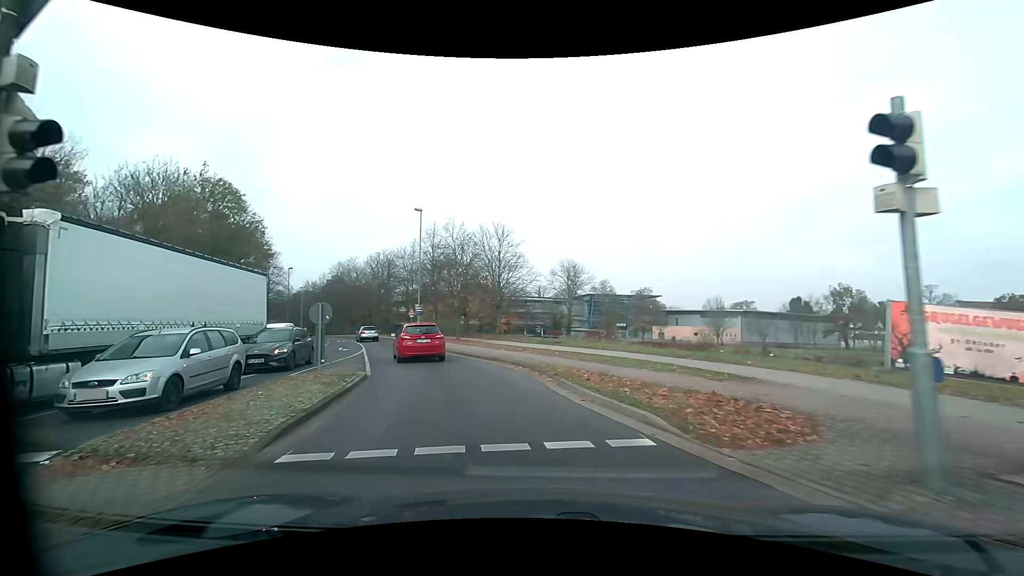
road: residential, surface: asphalt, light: Day
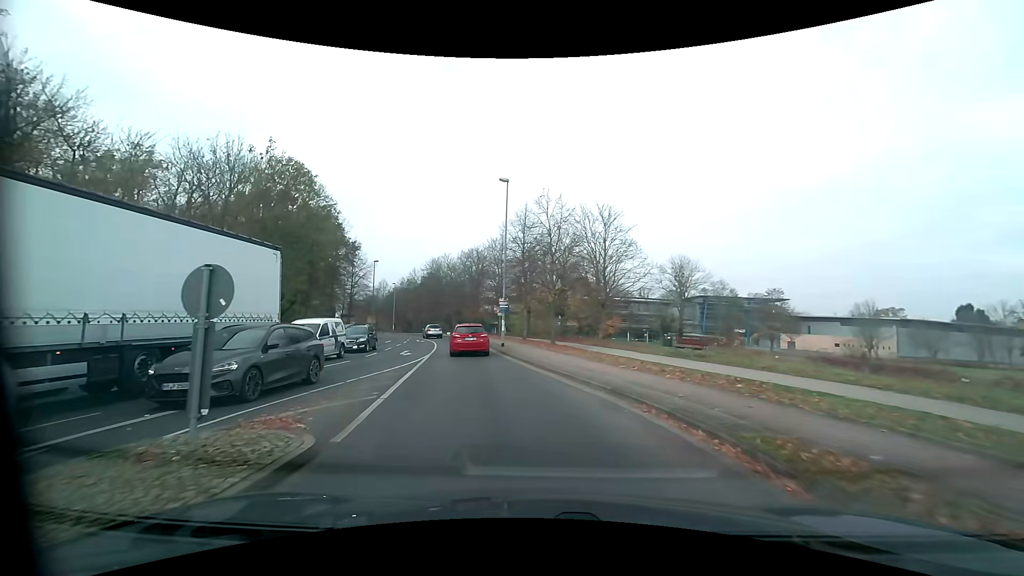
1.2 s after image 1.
(-0.8, +8.9) m; -10°
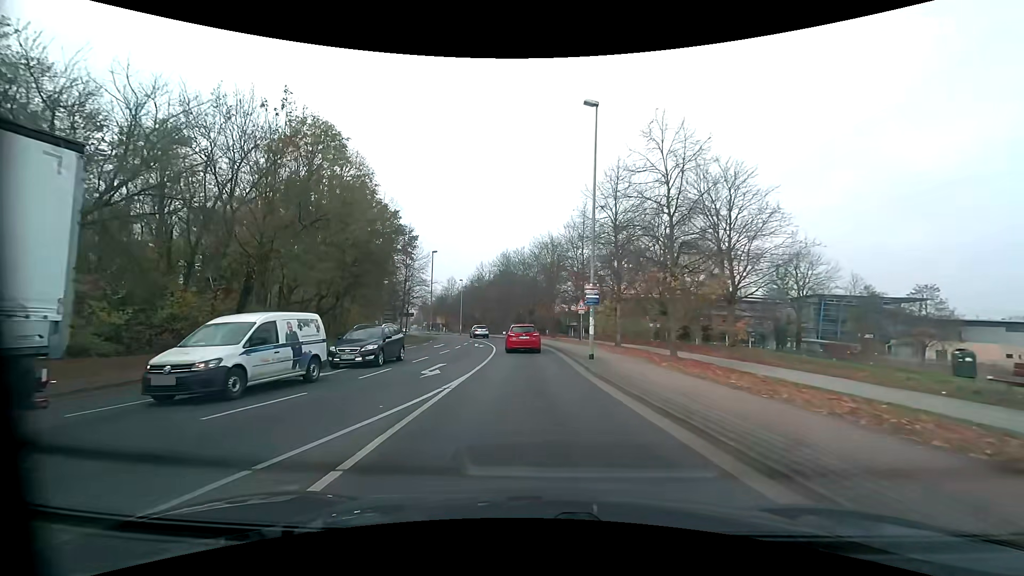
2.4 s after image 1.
(-0.9, +11.0) m; -9°
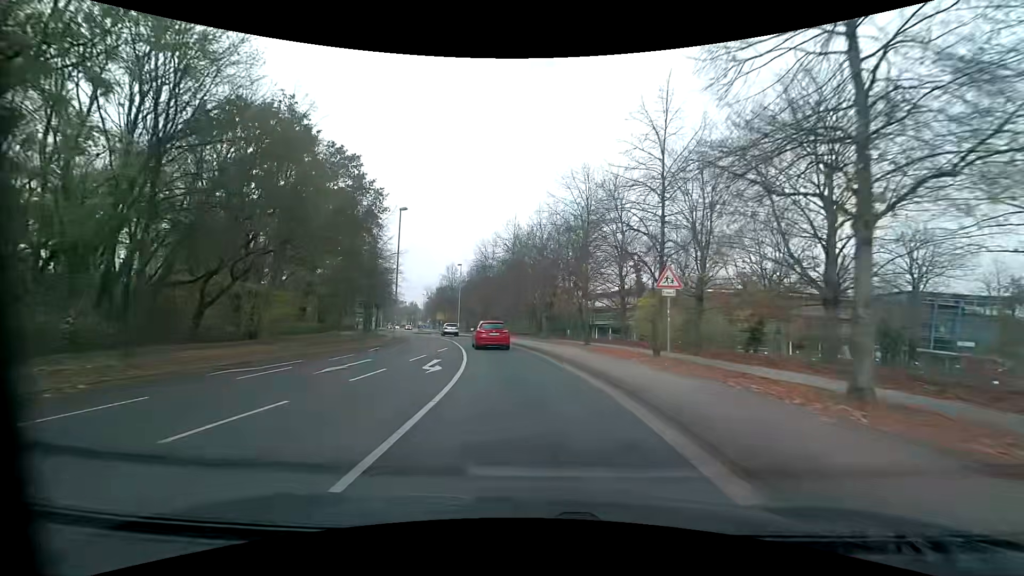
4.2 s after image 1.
(-0.2, +20.6) m; -1°
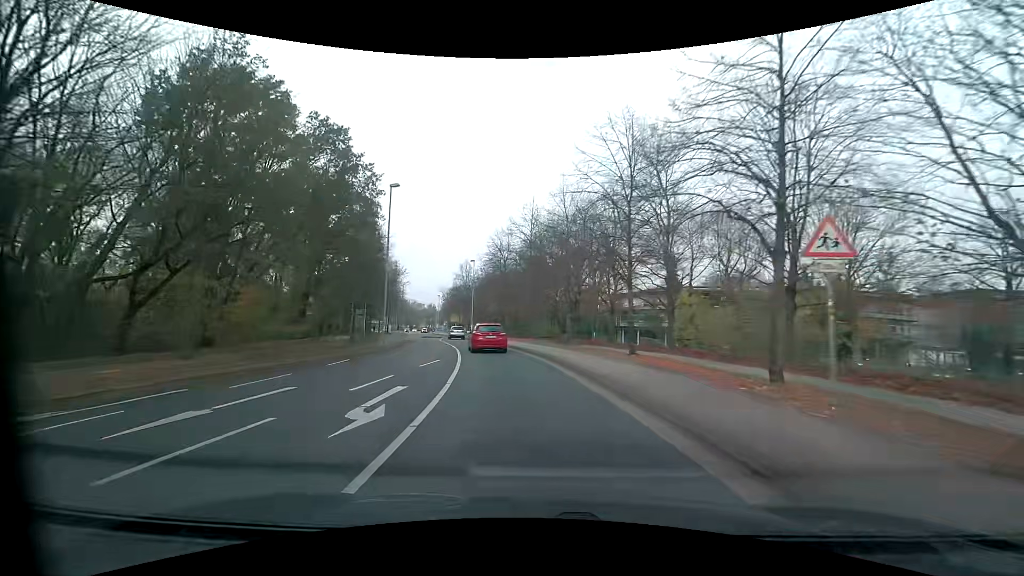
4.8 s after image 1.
(-0.2, +7.5) m; -3°
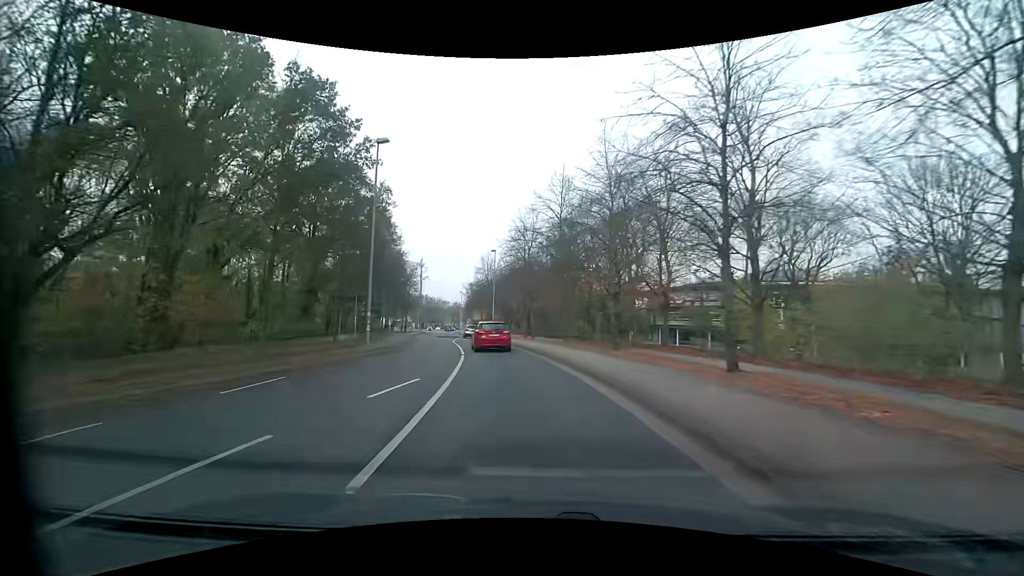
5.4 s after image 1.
(-0.2, +7.6) m; -3°
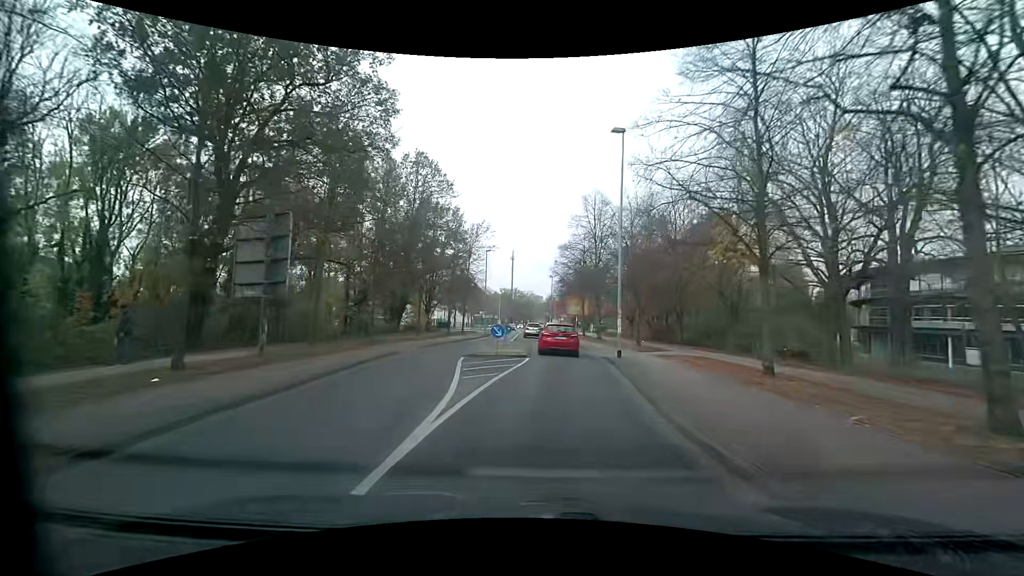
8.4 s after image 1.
(-4.1, +35.3) m; -11°
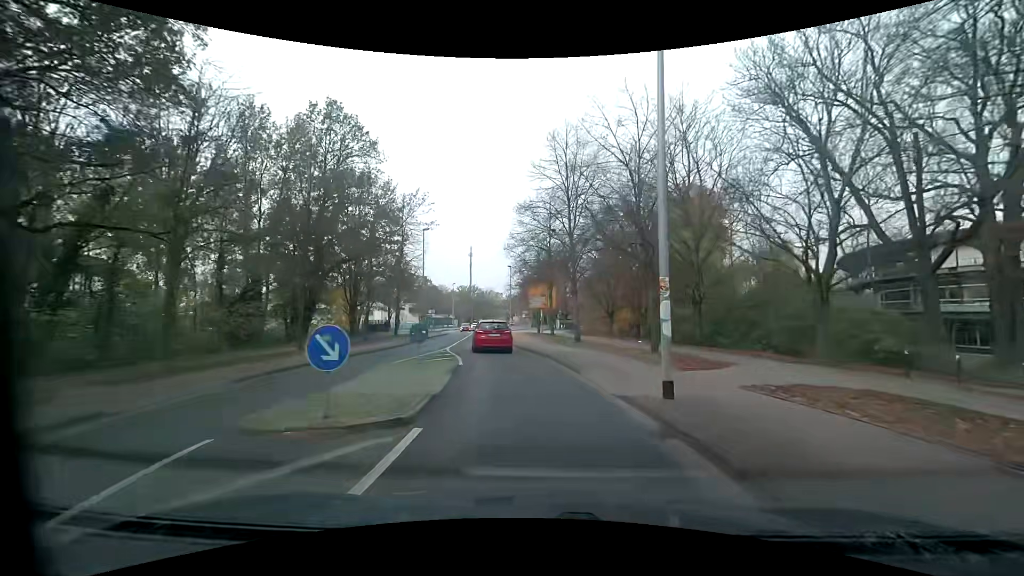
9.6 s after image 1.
(+0.6, +13.4) m; +5°
(0, +10) (-2, +20) (-3, +30) (-5, +40) (-6, +50) (-7, +60) (-8, +69) (-9, +79) (-9, +89) (-10, +99) m
